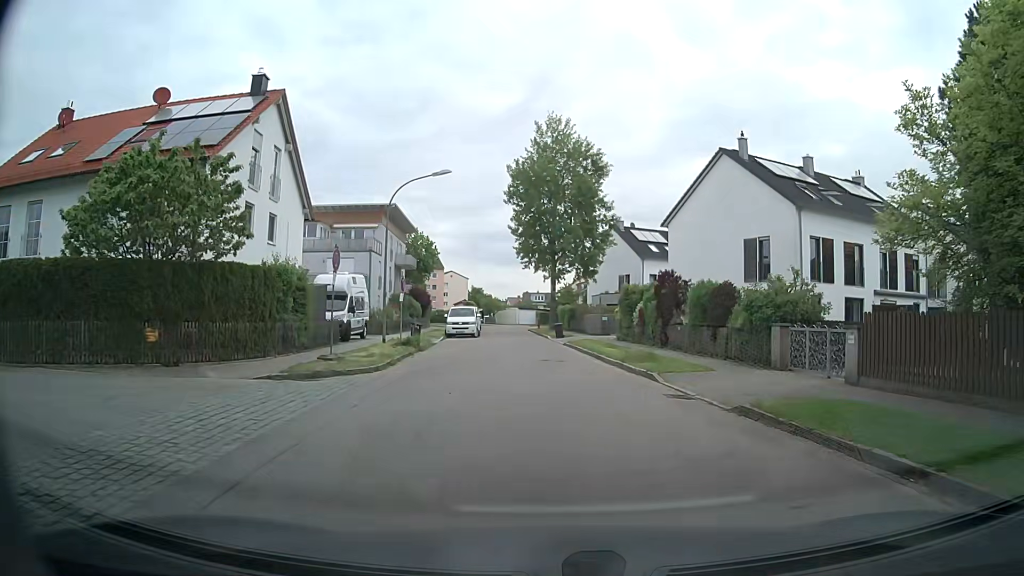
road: residential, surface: asphalt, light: Day
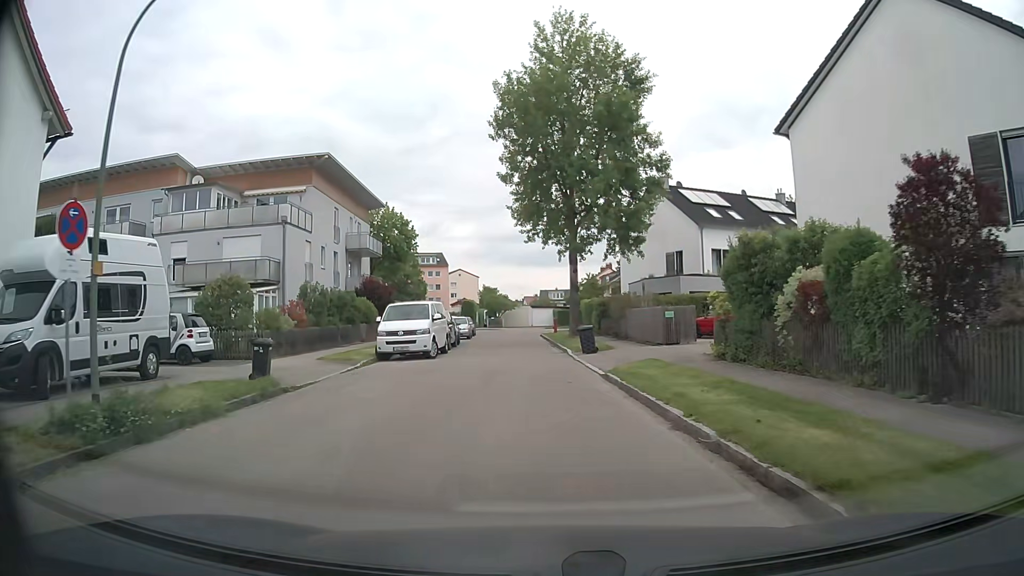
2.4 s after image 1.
(-0.1, +19.8) m; -3°
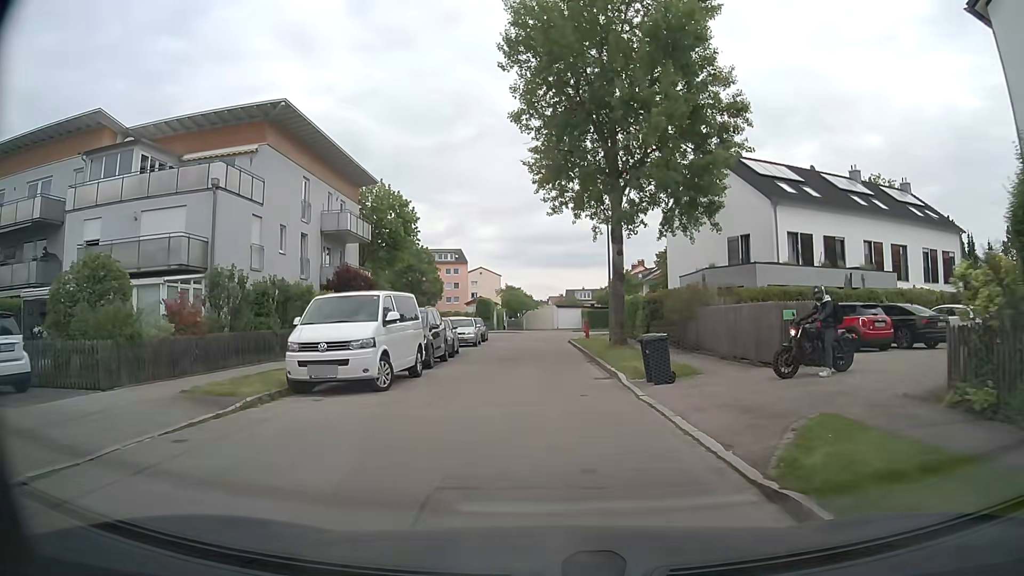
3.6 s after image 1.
(-0.2, +10.0) m; -2°
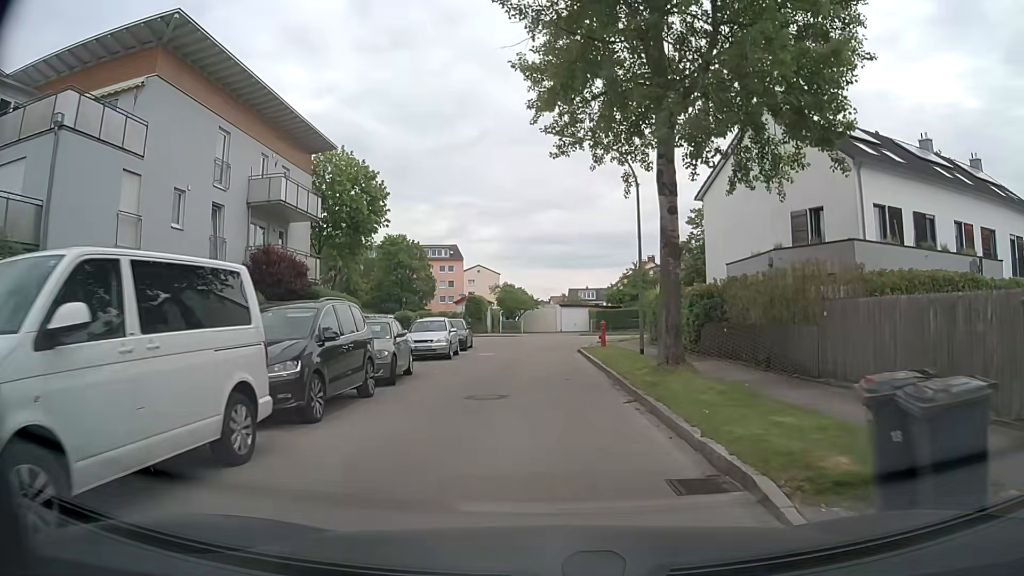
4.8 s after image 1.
(0.0, +9.6) m; 0°
